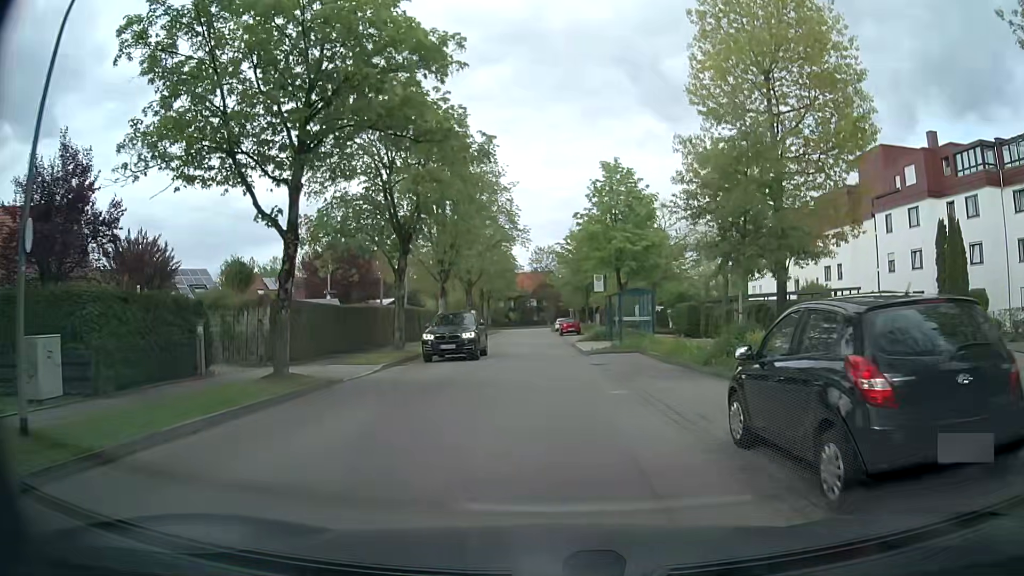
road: residential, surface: asphalt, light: Day
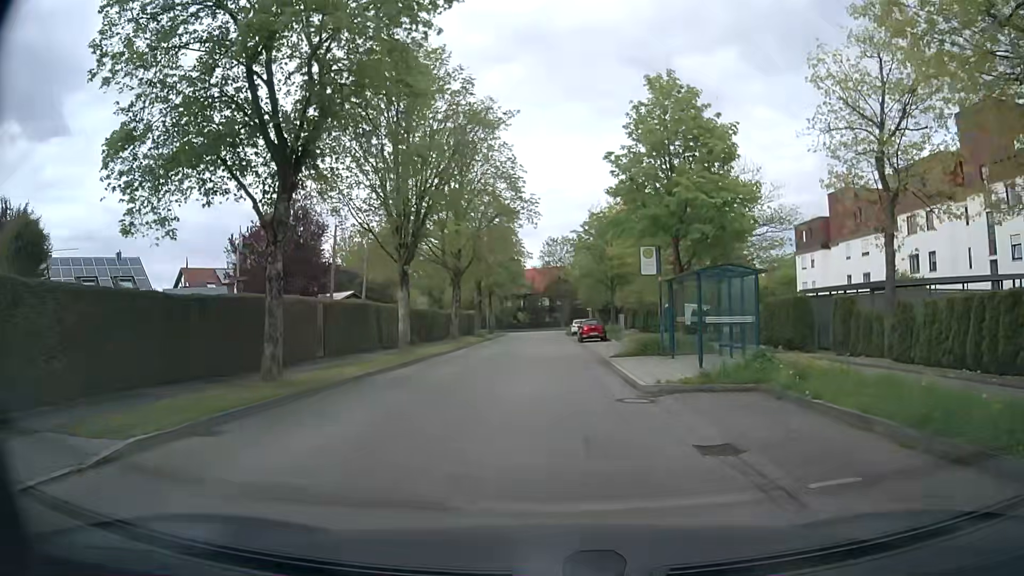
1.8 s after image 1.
(-0.1, +14.0) m; -1°
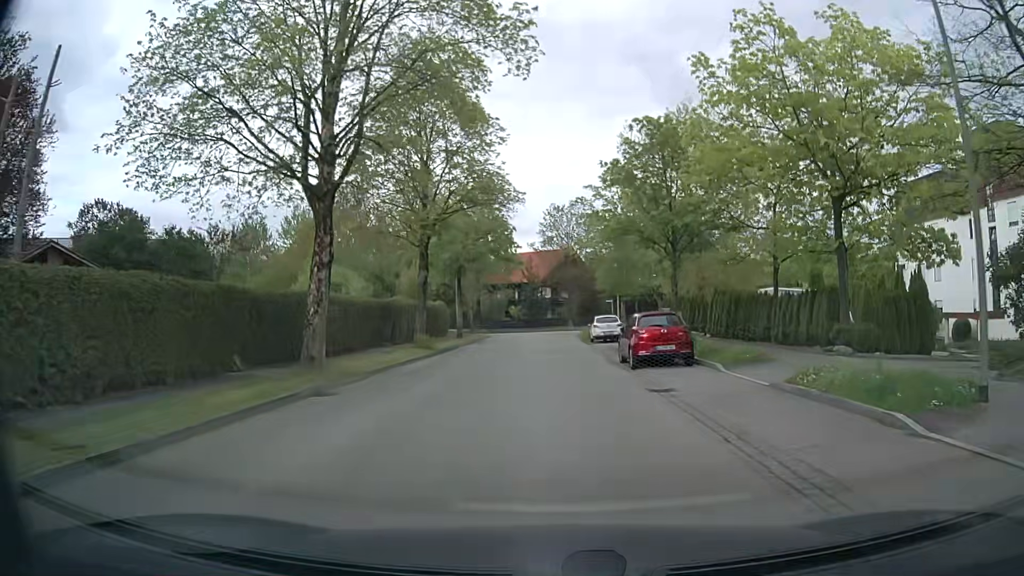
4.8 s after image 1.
(-0.2, +24.9) m; 0°
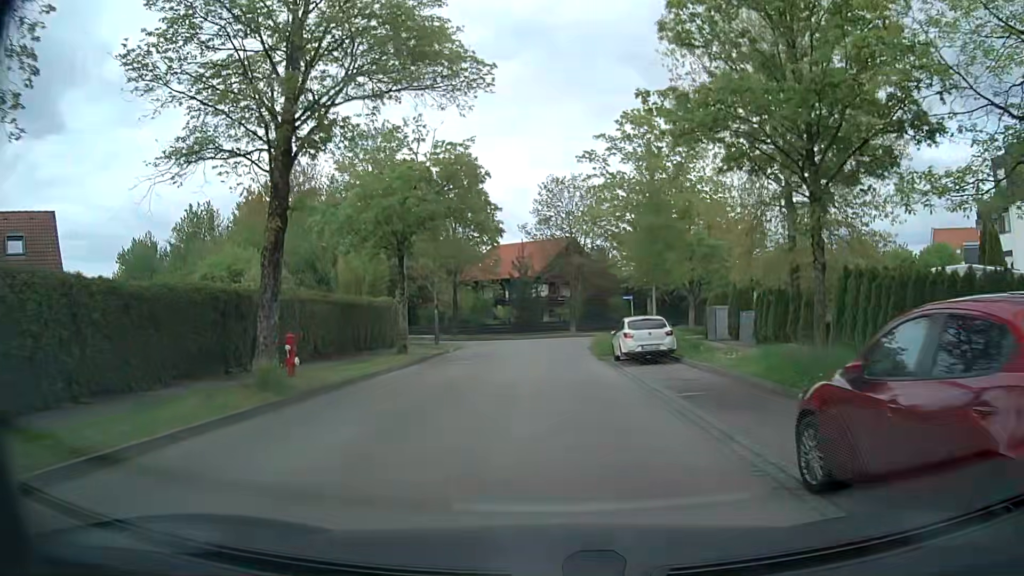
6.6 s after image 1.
(+0.1, +15.5) m; +1°
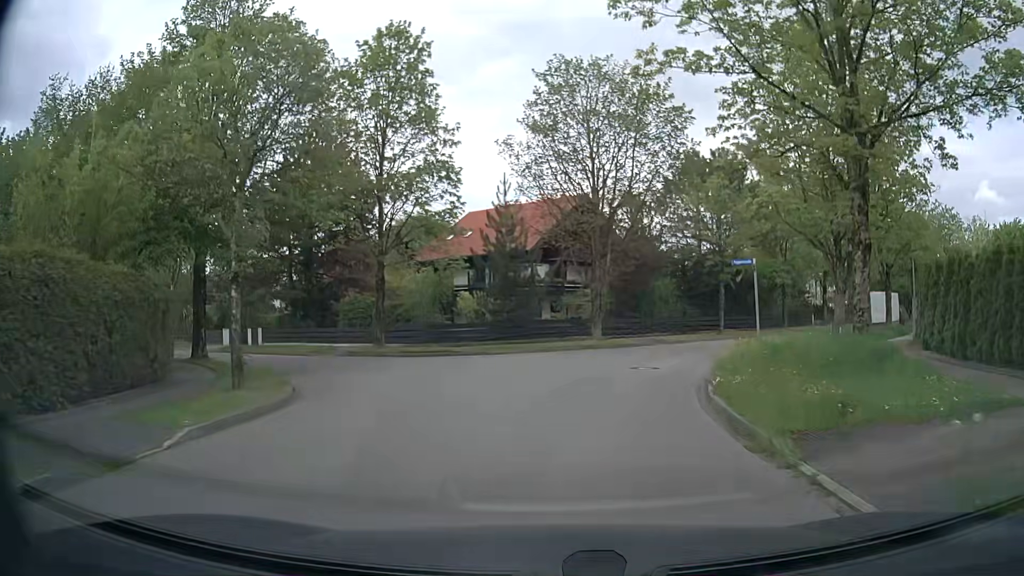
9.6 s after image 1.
(-0.5, +25.1) m; -1°
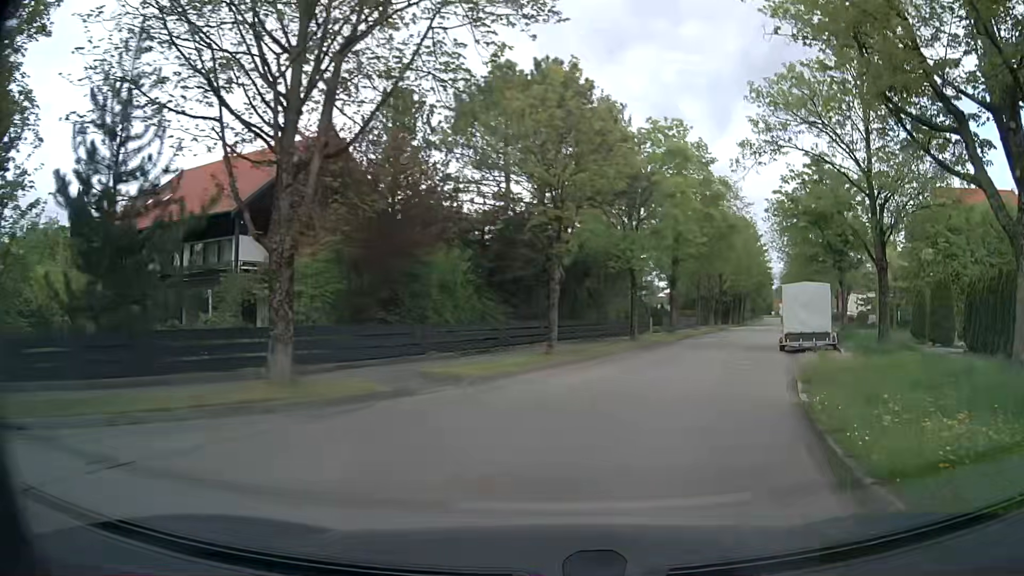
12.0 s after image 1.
(+2.5, +18.1) m; +20°
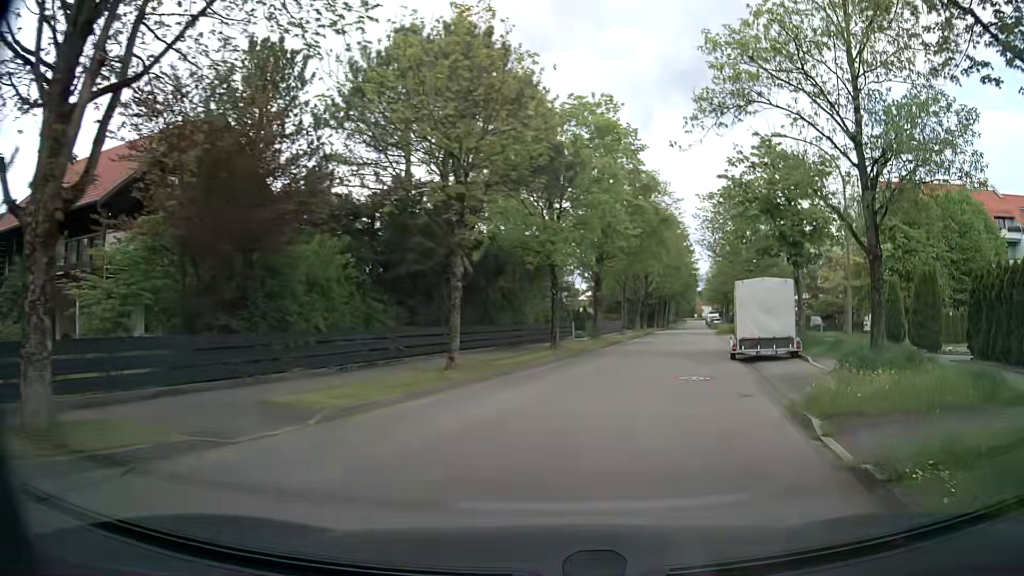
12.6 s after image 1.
(+0.3, +4.5) m; +7°
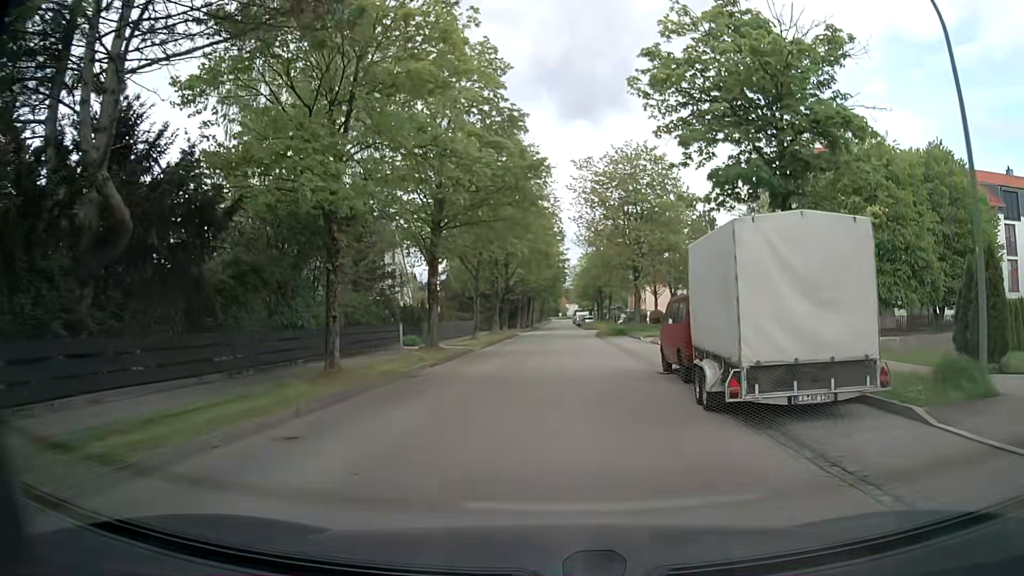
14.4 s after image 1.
(+1.7, +13.6) m; +11°
